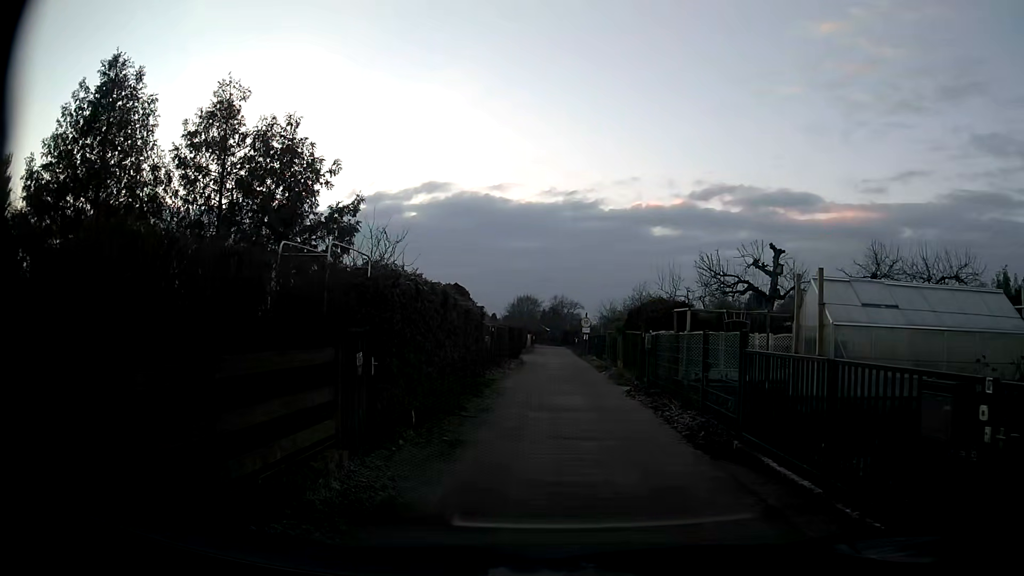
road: residential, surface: asphalt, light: Day
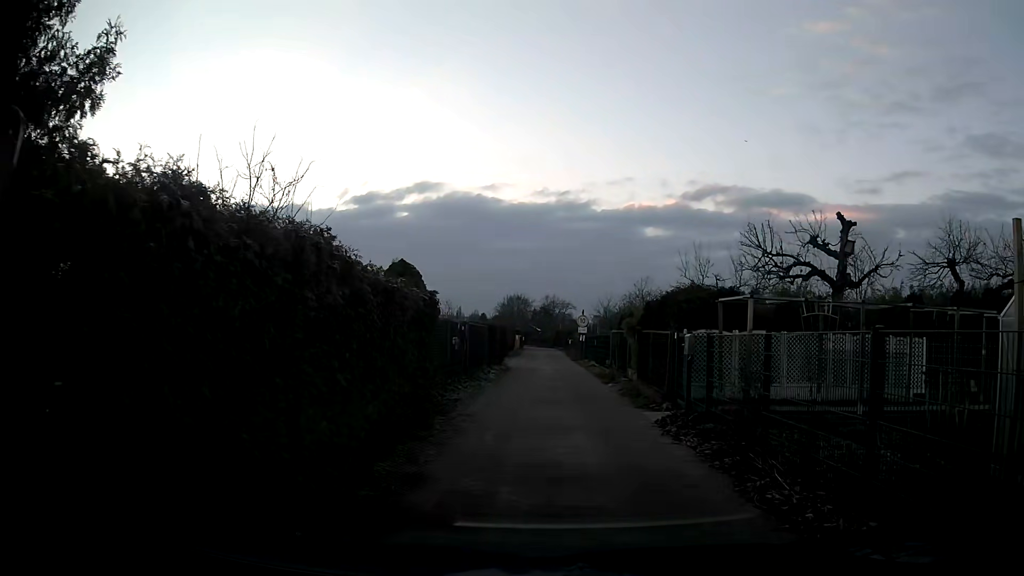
(+0.1, +5.8) m; +2°
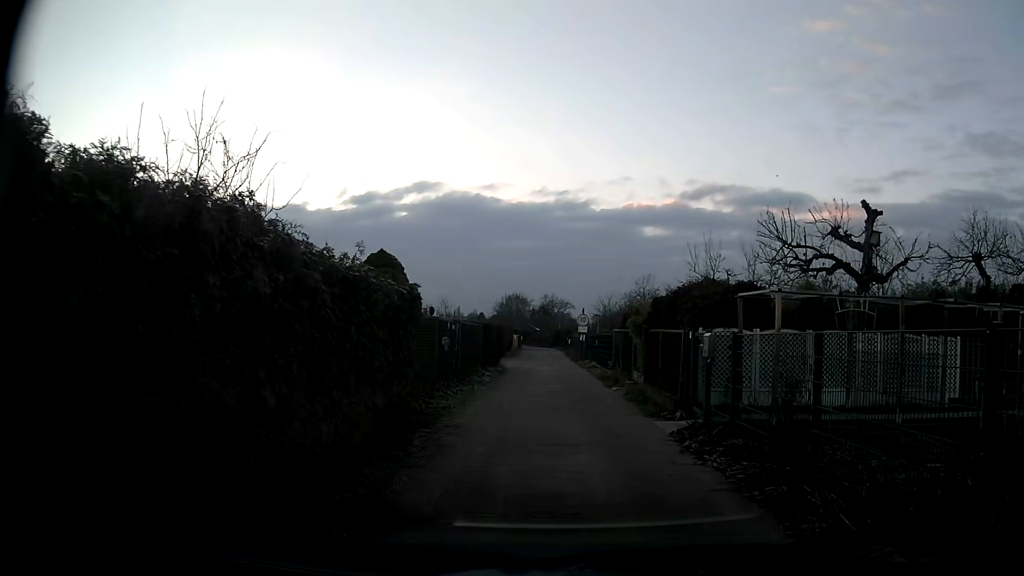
(0.0, +1.4) m; 0°
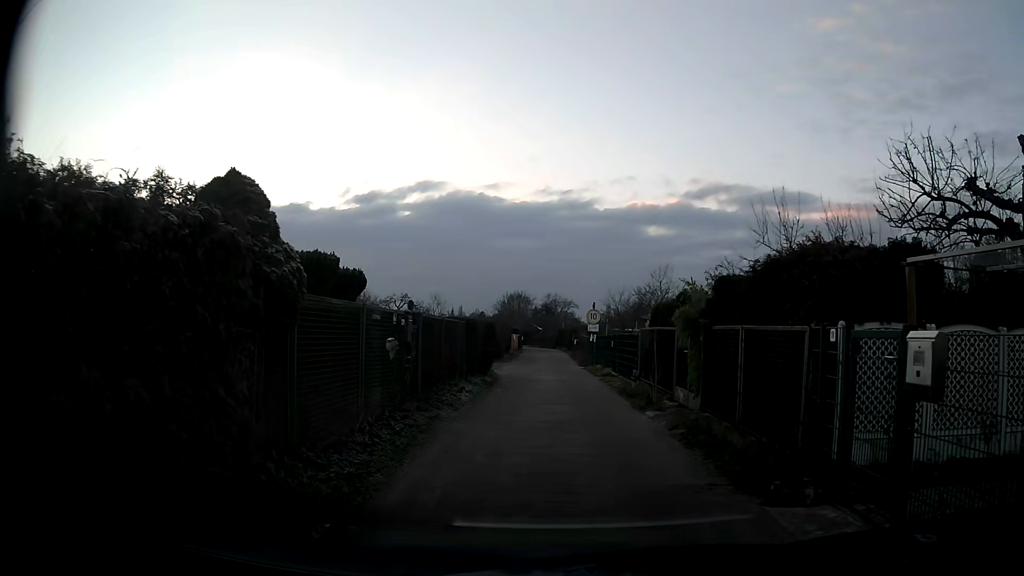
(0.0, +5.6) m; -1°
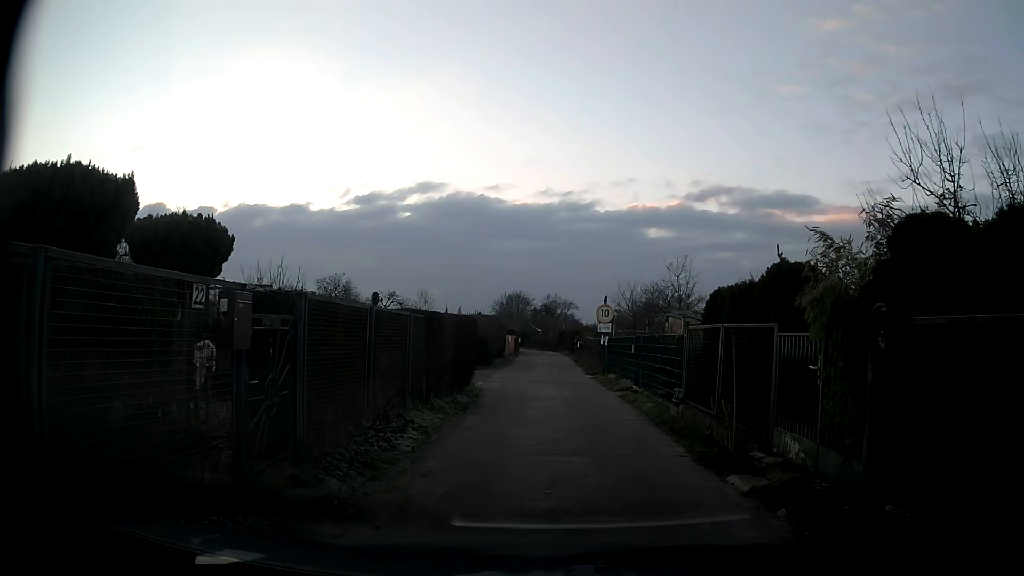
(0.0, +5.5) m; -1°
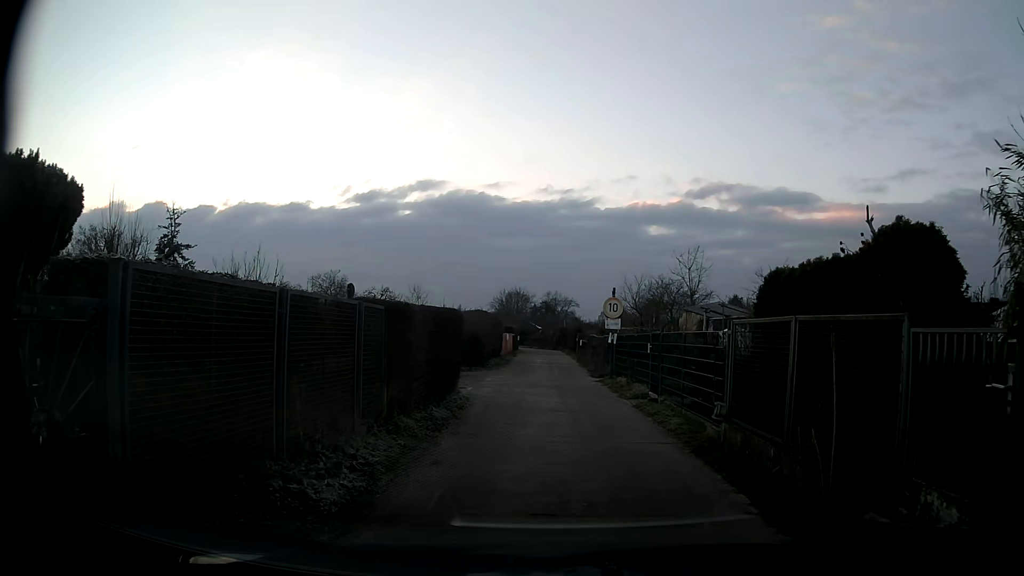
(+0.1, +2.7) m; +2°
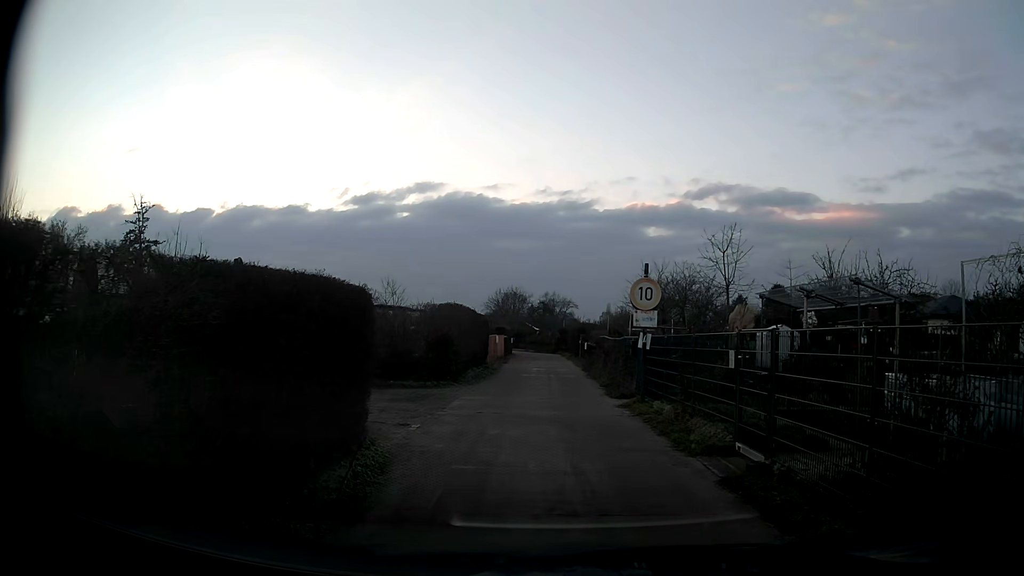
(0.0, +6.8) m; -1°
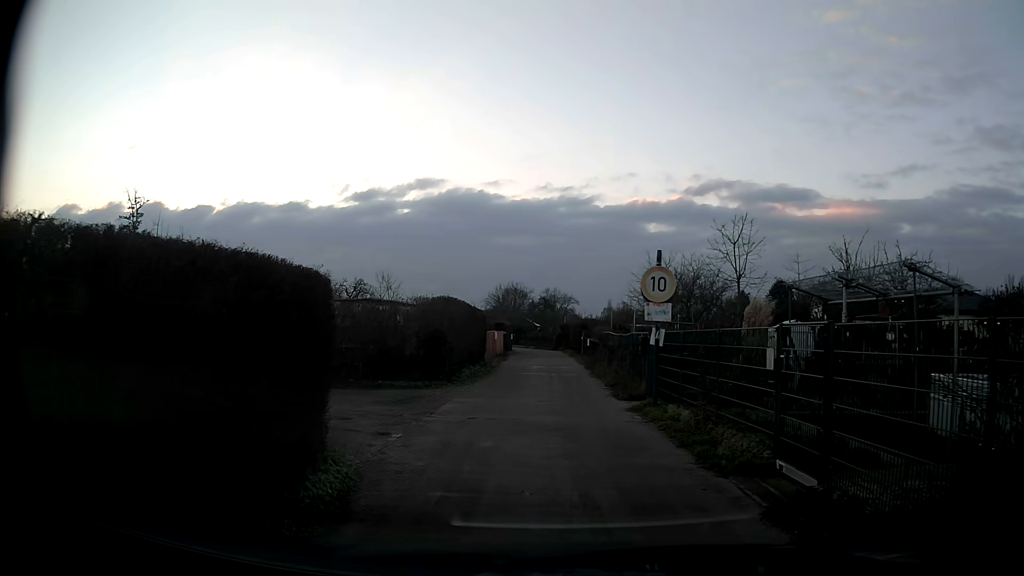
(0.0, +1.4) m; 0°
